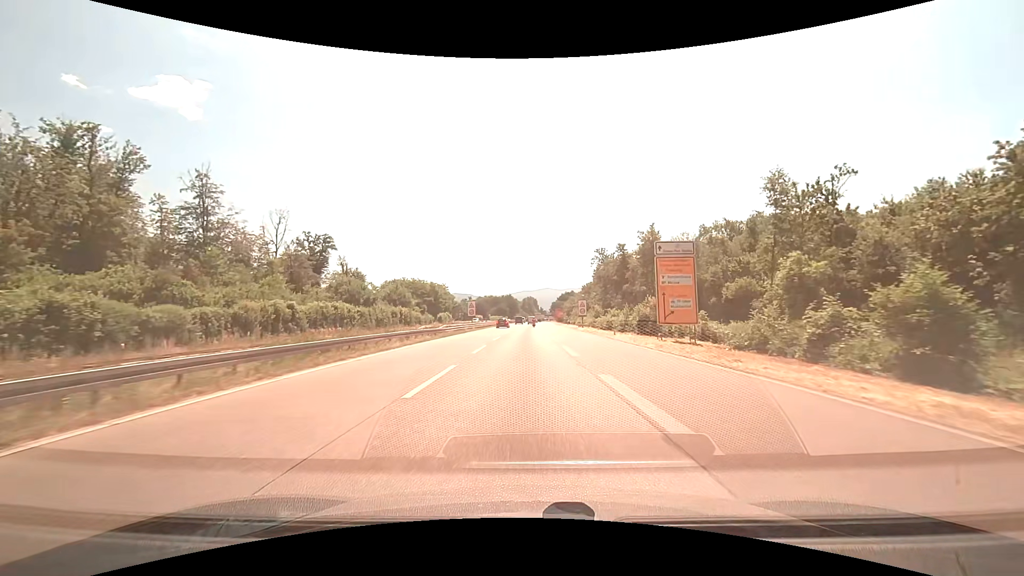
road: trunk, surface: asphalt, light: Day
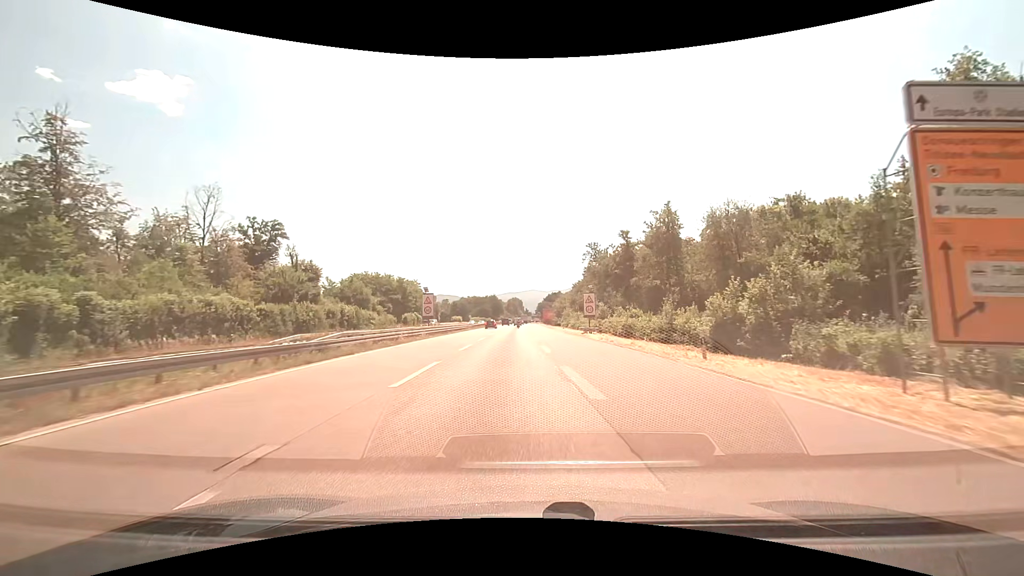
(+0.2, +21.6) m; +2°
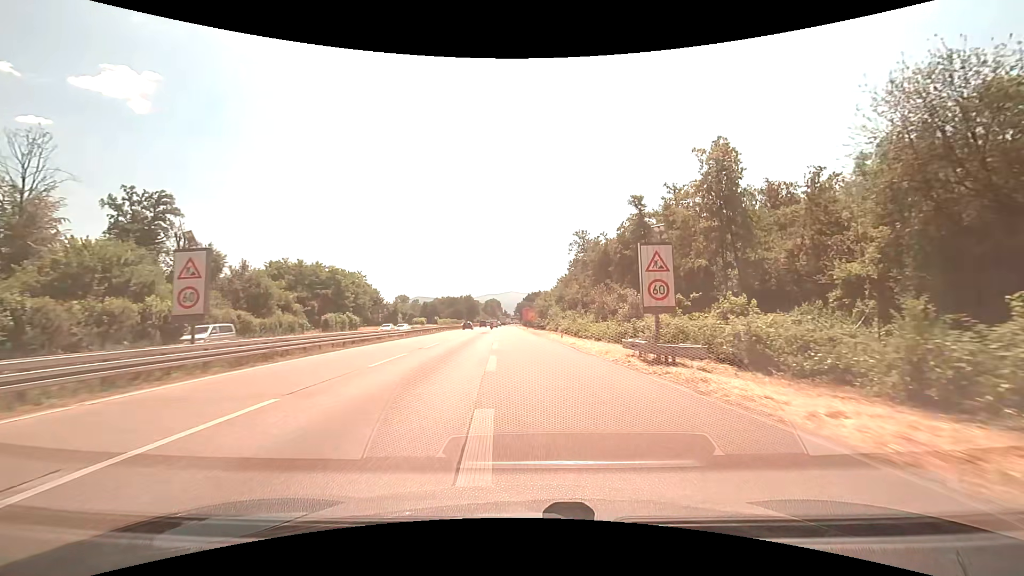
(+0.8, +30.8) m; +3°
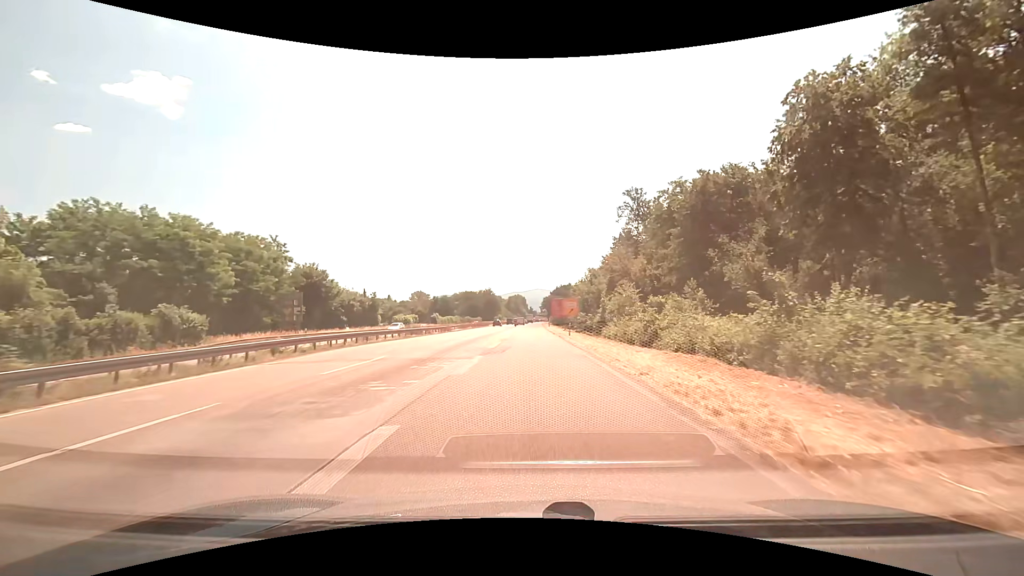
(-1.2, +49.3) m; -3°
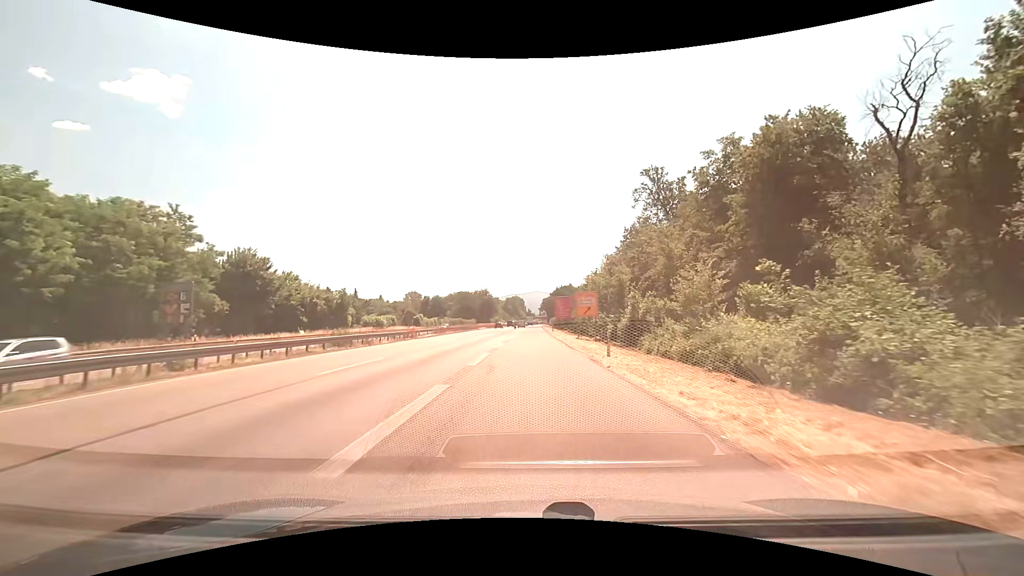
(0.0, +18.9) m; 0°
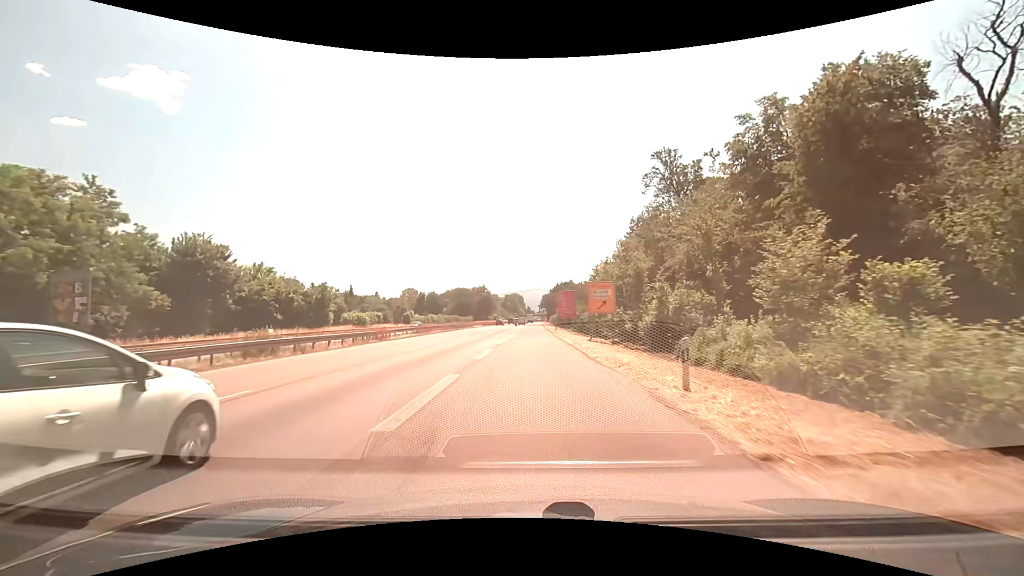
(0.0, +9.2) m; 0°
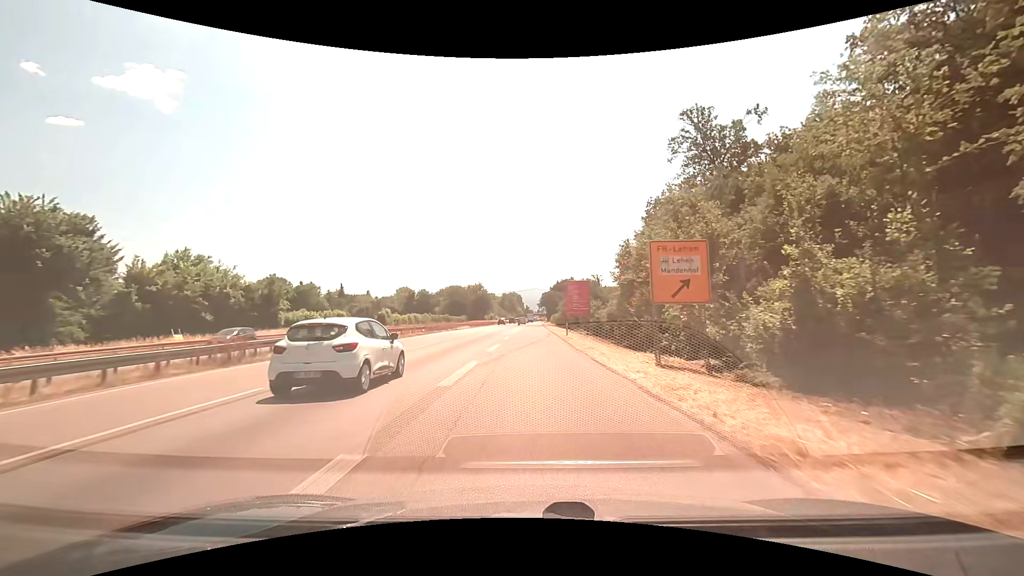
(-0.1, +18.0) m; 0°
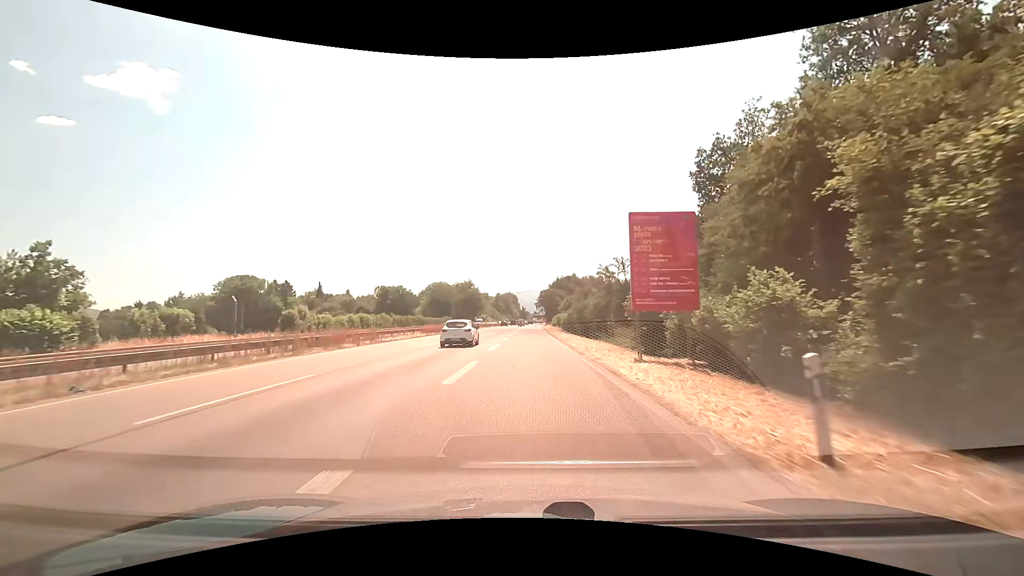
(+0.2, +34.4) m; +1°
(0, +10) (0, +20) (0, +30) (0, +40) (0, +50) (0, +60) (+1, +70) (+1, +80) (+1, +90) (+1, +100) m
